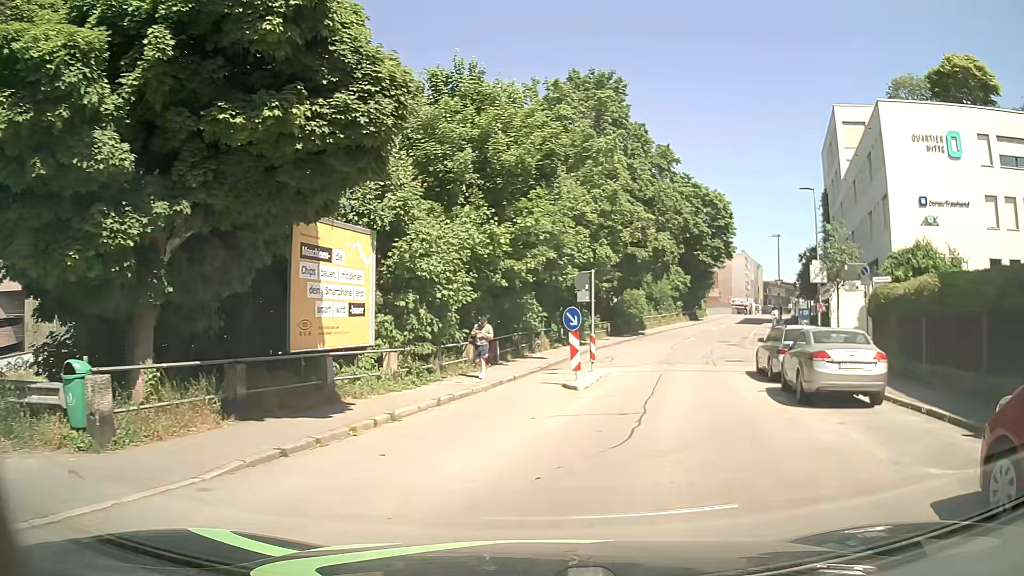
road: residential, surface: asphalt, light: Day
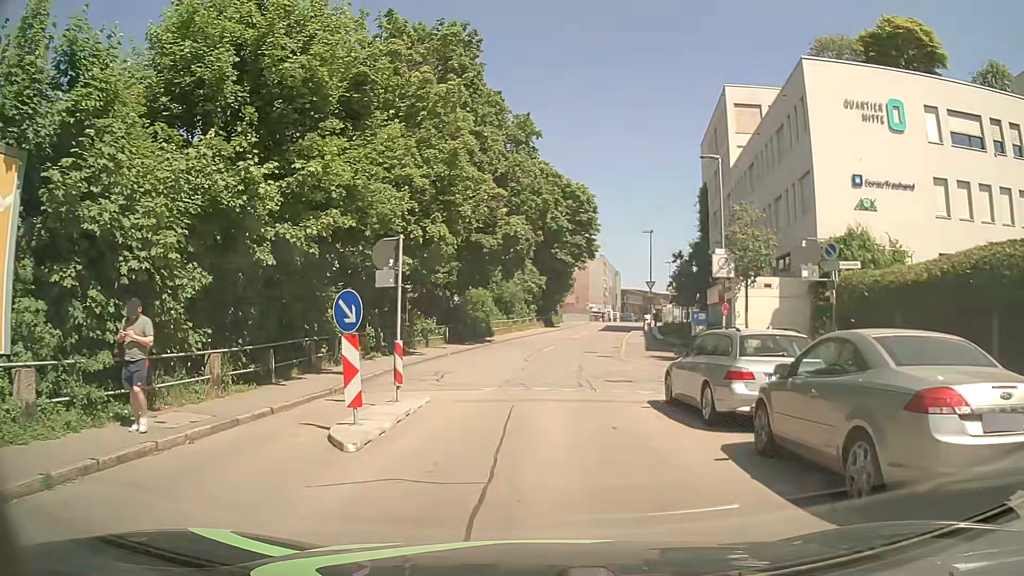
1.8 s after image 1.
(+1.0, +8.0) m; +11°
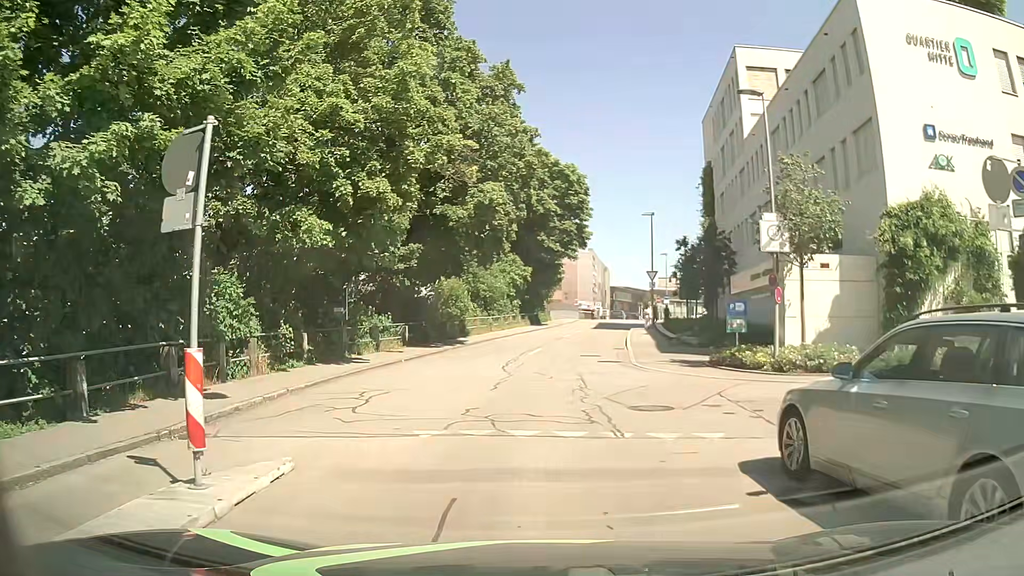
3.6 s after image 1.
(+0.2, +7.1) m; +2°
